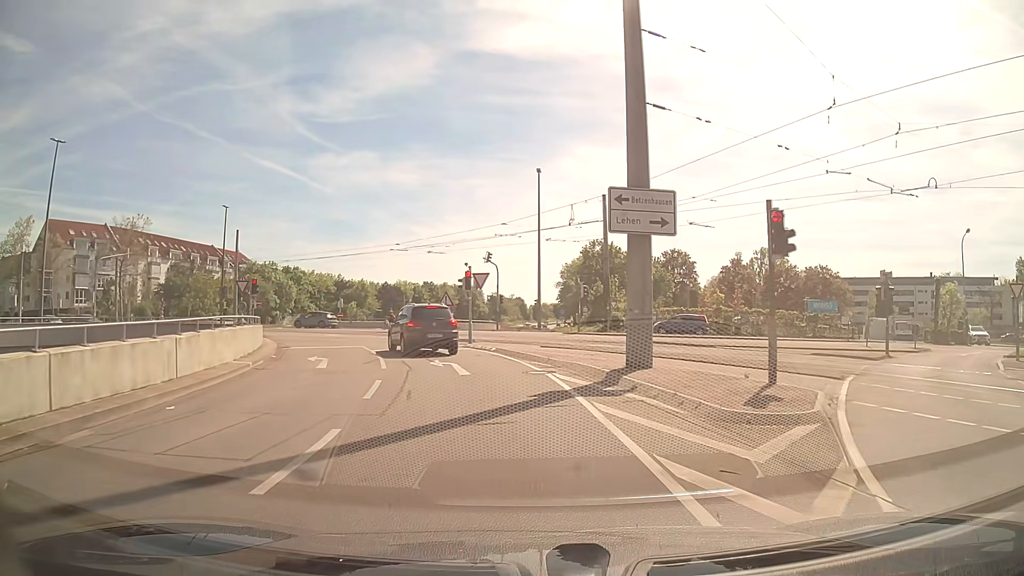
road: trunk_link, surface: asphalt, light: Day
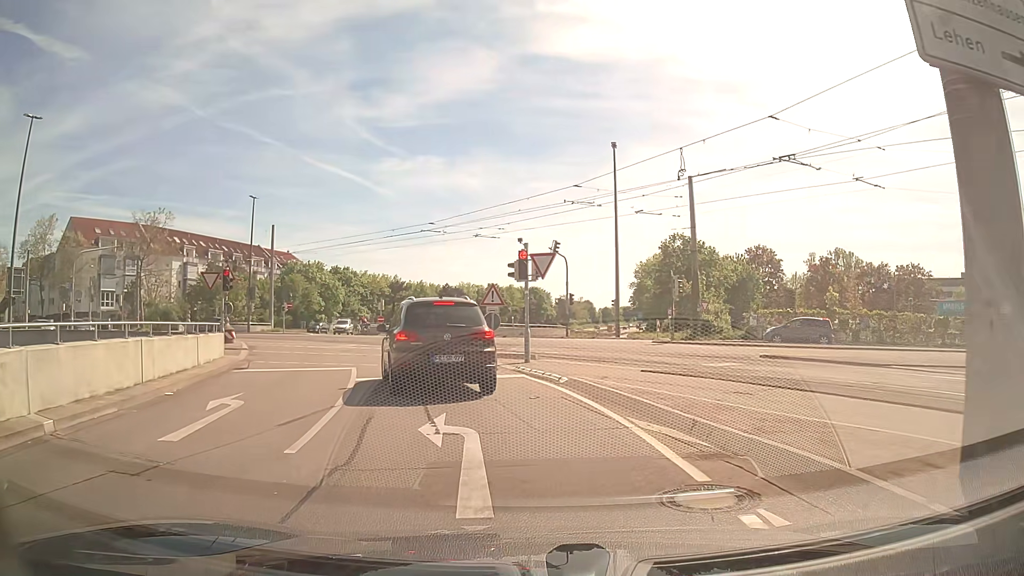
(-0.5, +10.2) m; -7°
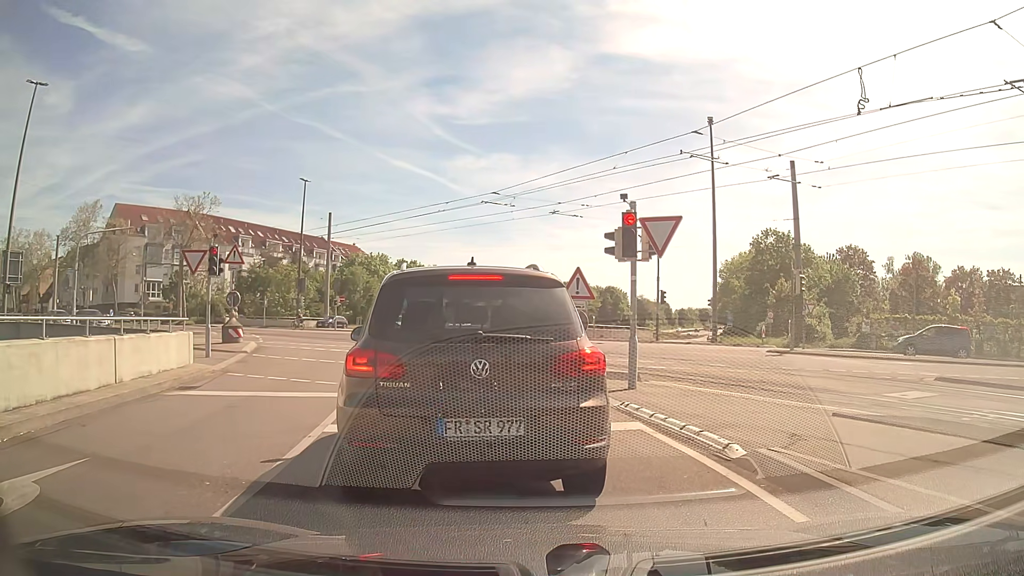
(-0.3, +6.4) m; -4°
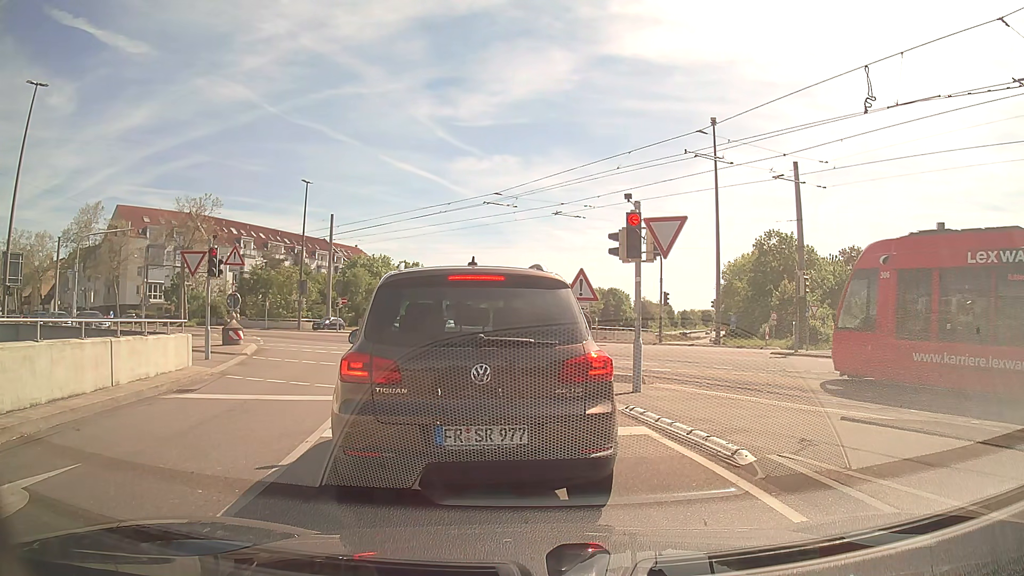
(0.0, +0.3) m; 0°
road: tertiary_link
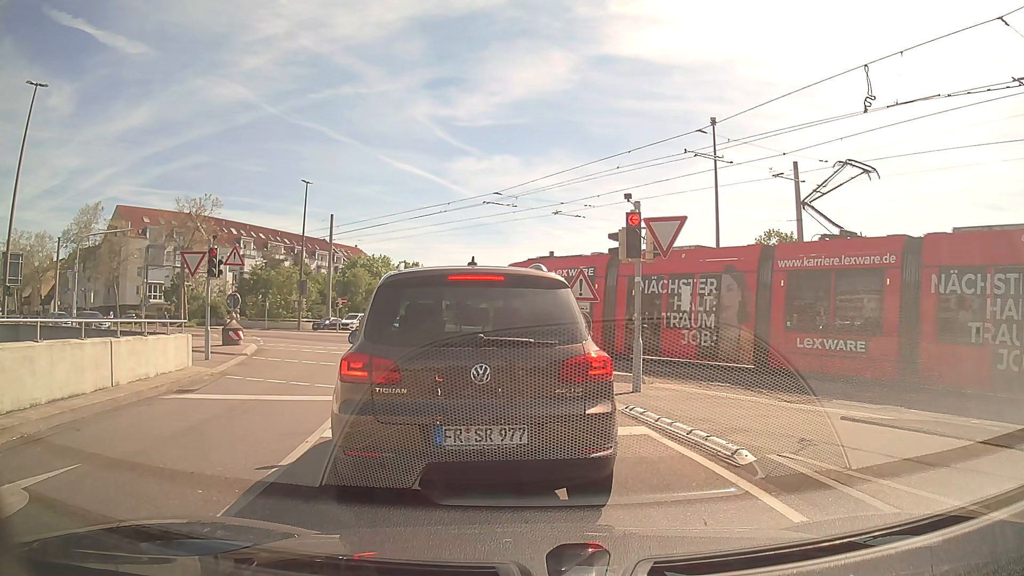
(0.0, 0.0) m; 0°
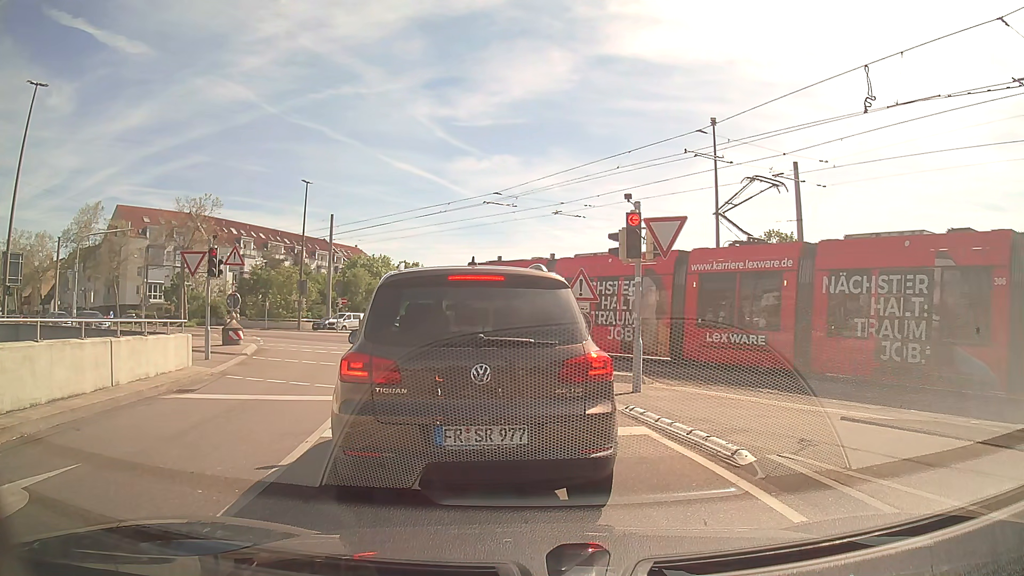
(0.0, 0.0) m; 0°
